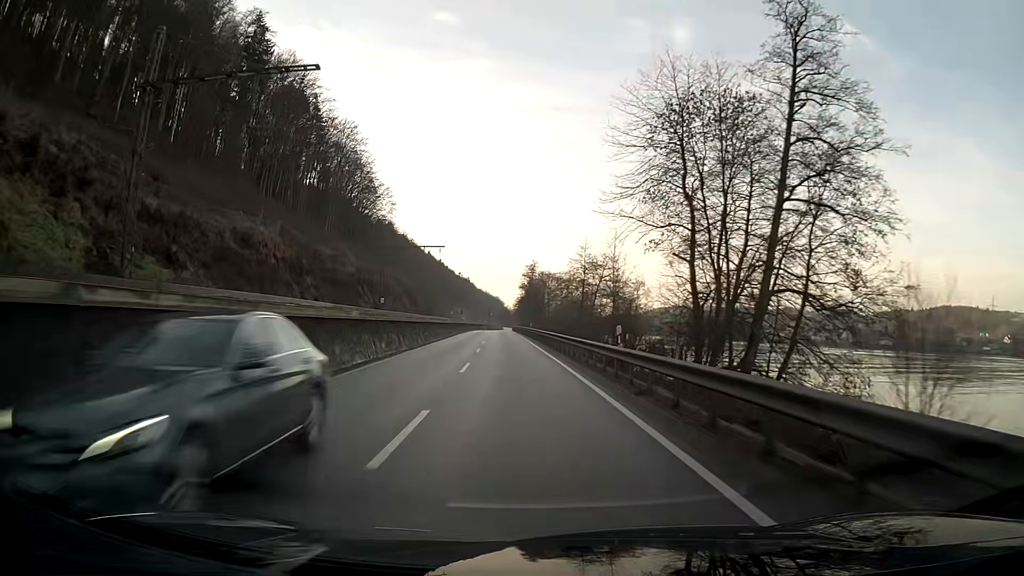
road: primary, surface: asphalt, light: Day
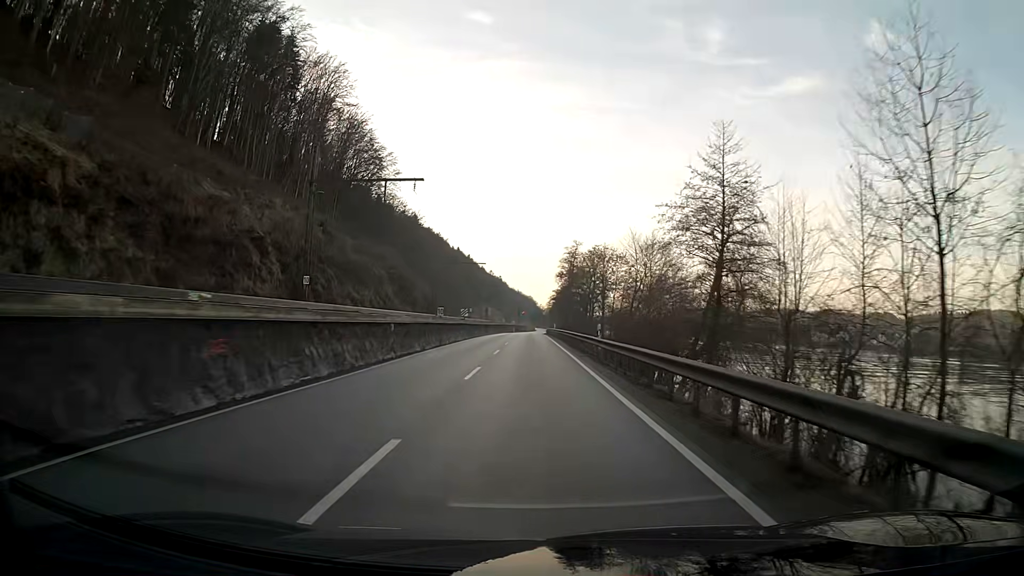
(-1.0, +38.6) m; -2°
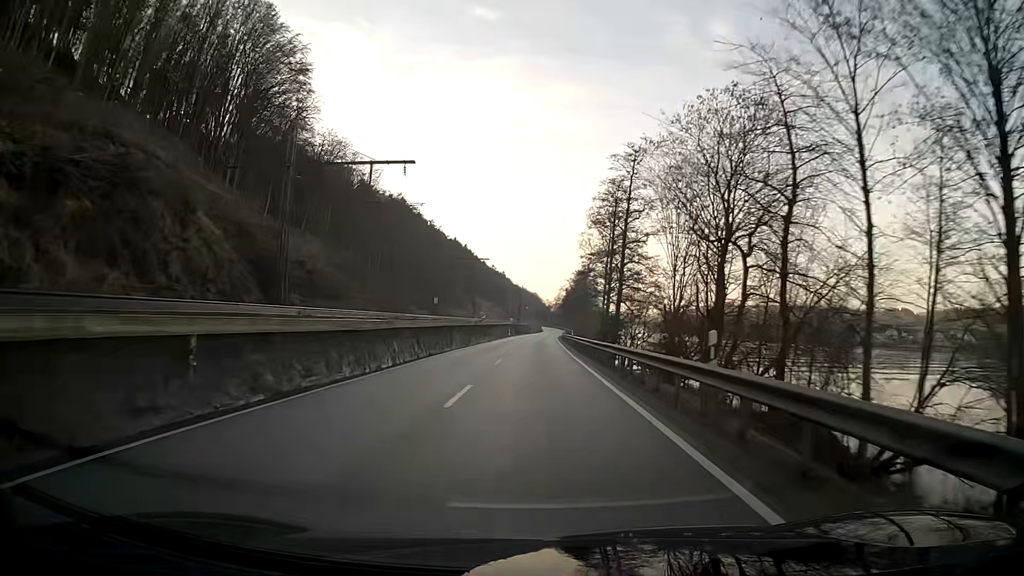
(-0.4, +64.4) m; -1°
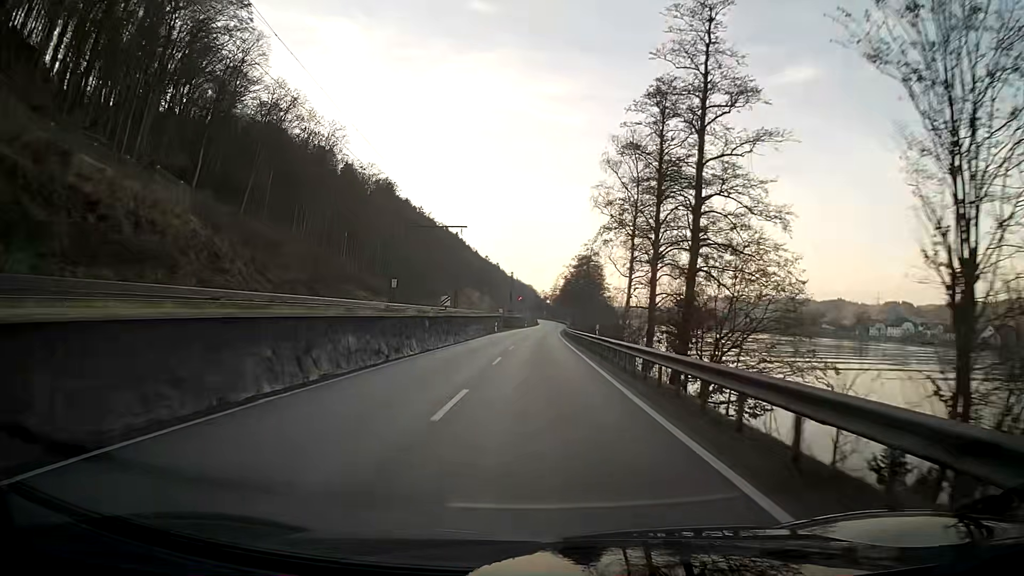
(+0.1, +25.8) m; +1°
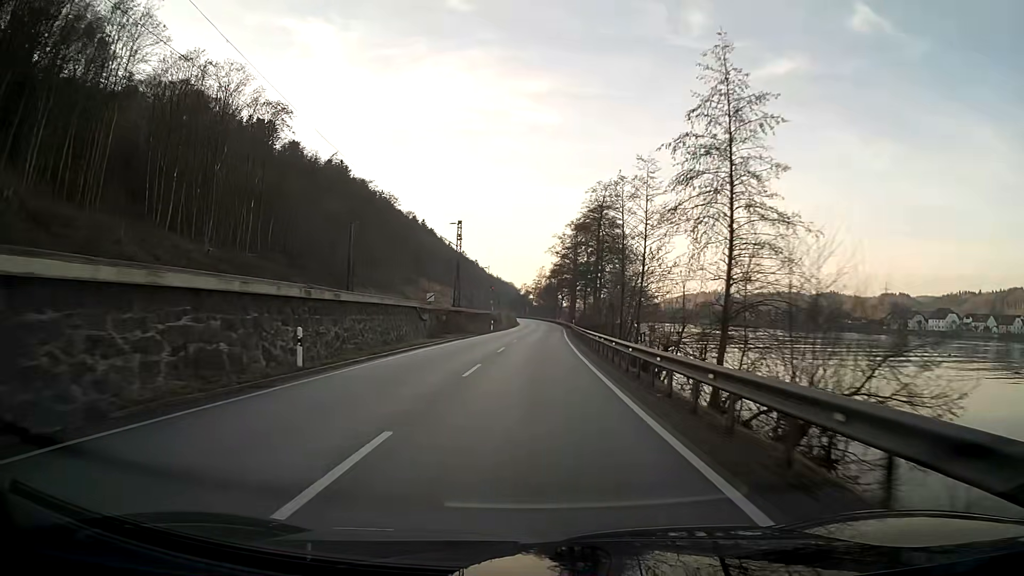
(+1.0, +64.7) m; +1°
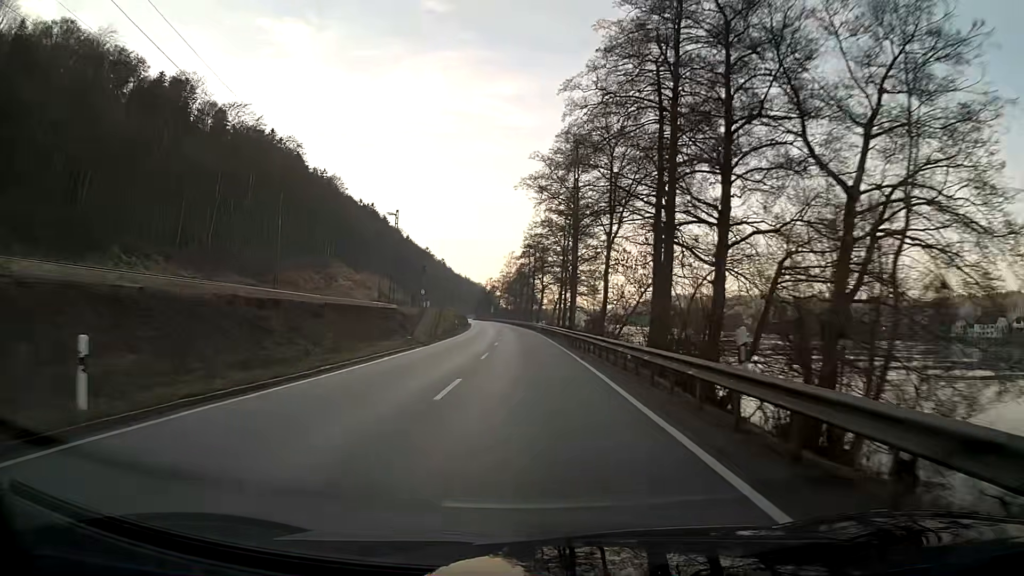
(+1.3, +64.3) m; +2°
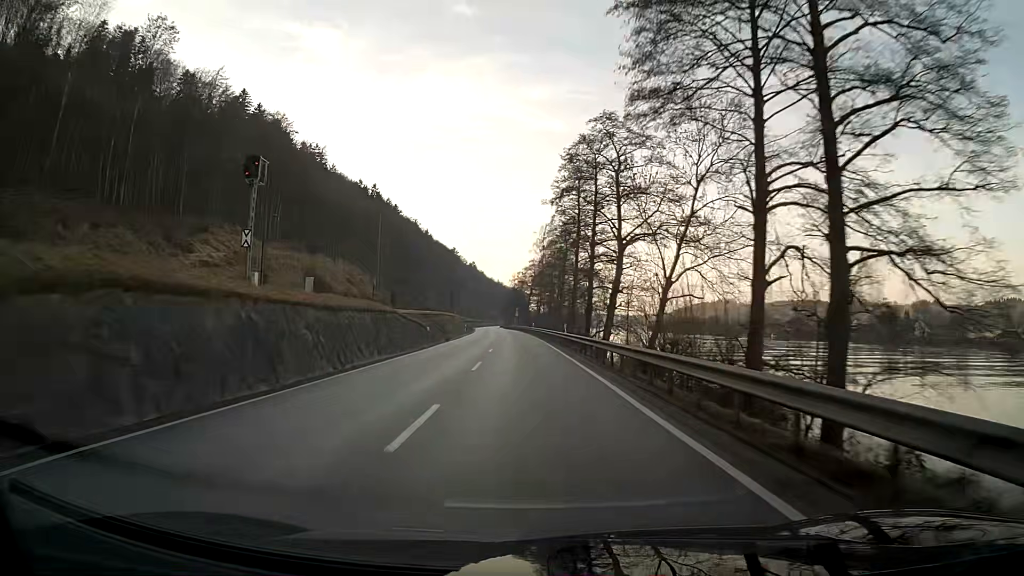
(-1.4, +64.1) m; -3°
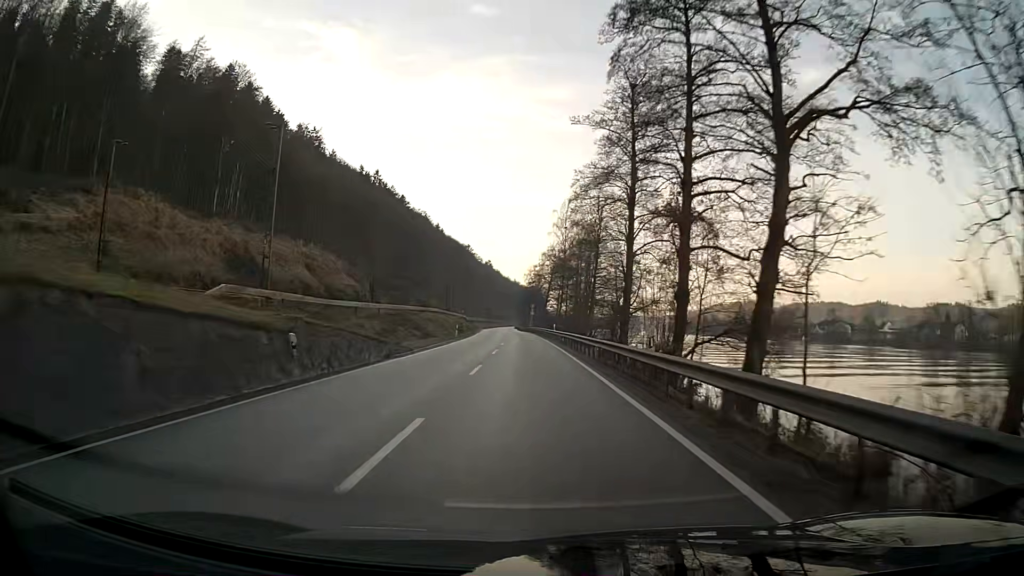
(-0.3, +25.6) m; -1°
